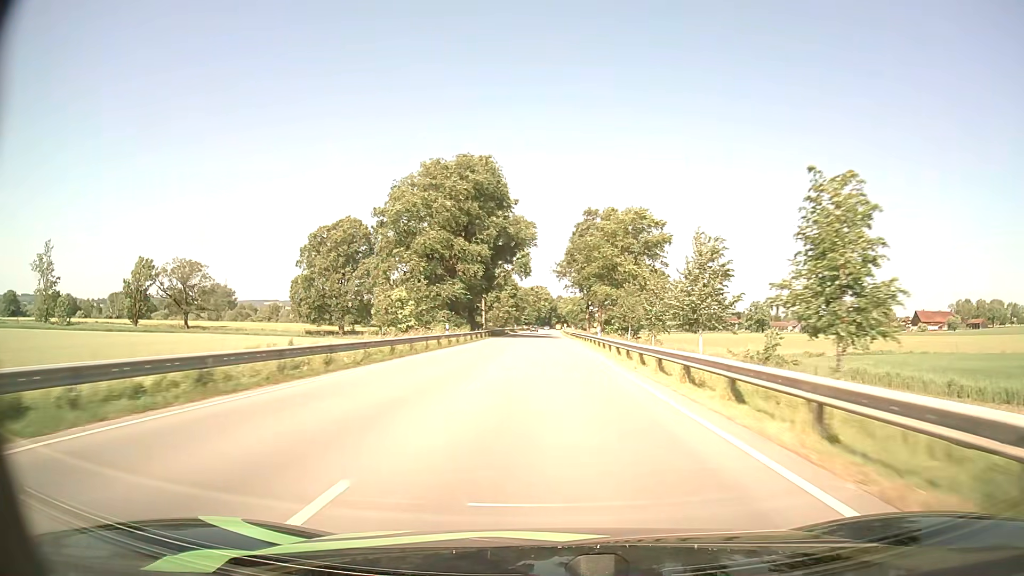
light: Day
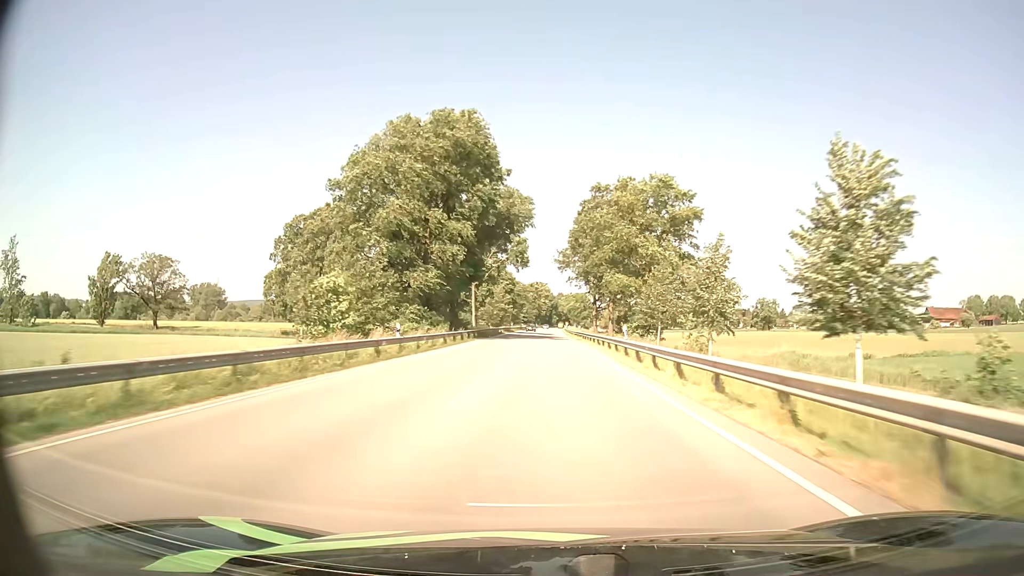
(0.0, +14.8) m; 0°
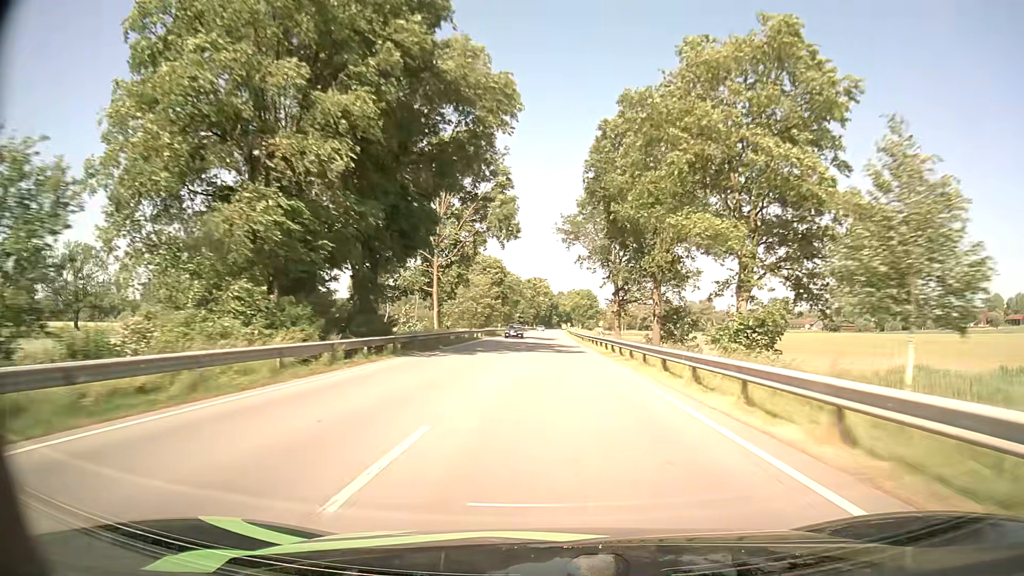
(0.0, +30.0) m; 0°
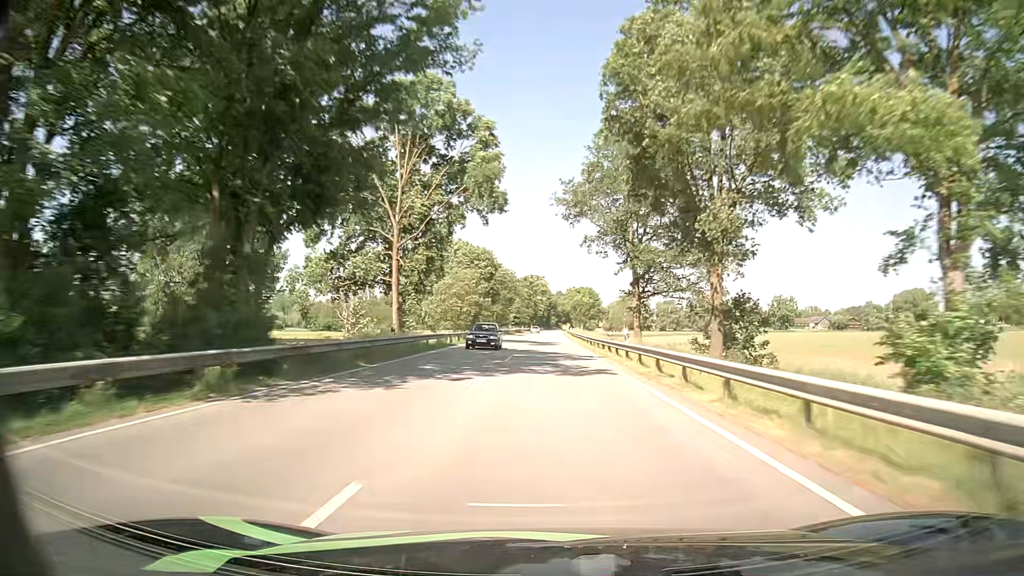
(0.0, +15.2) m; 0°
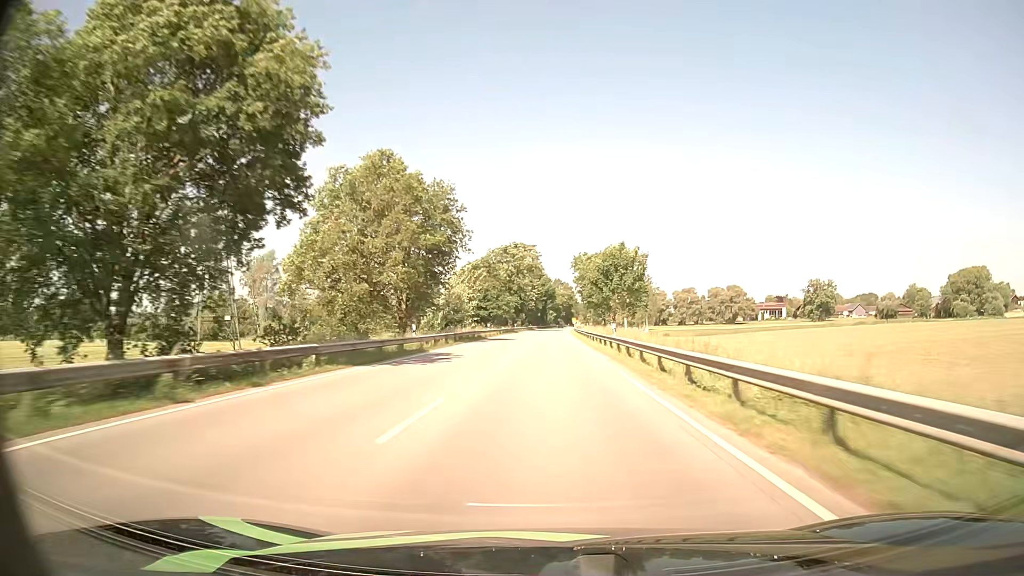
(+0.2, +77.8) m; 0°
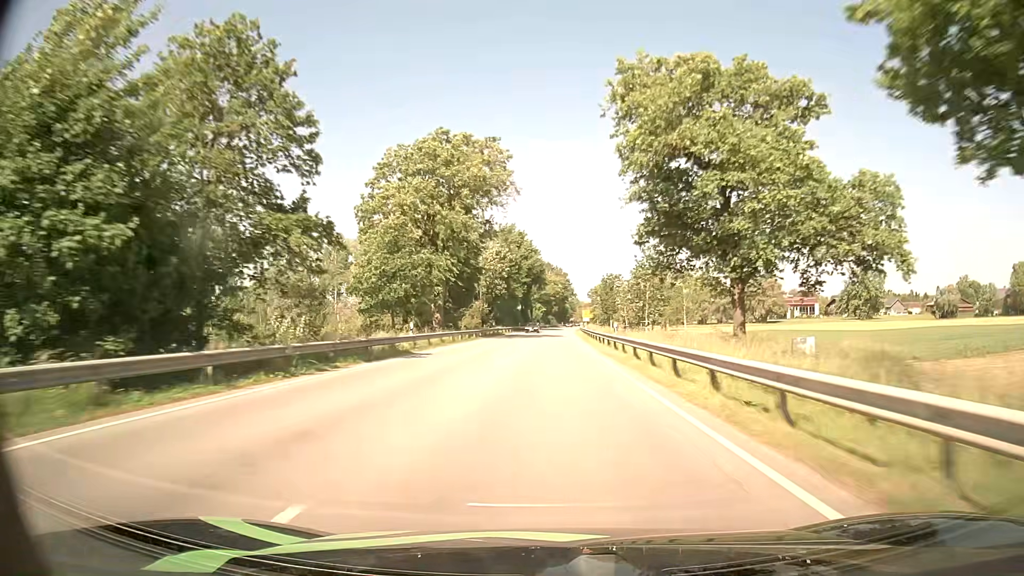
(+0.4, +78.7) m; +1°
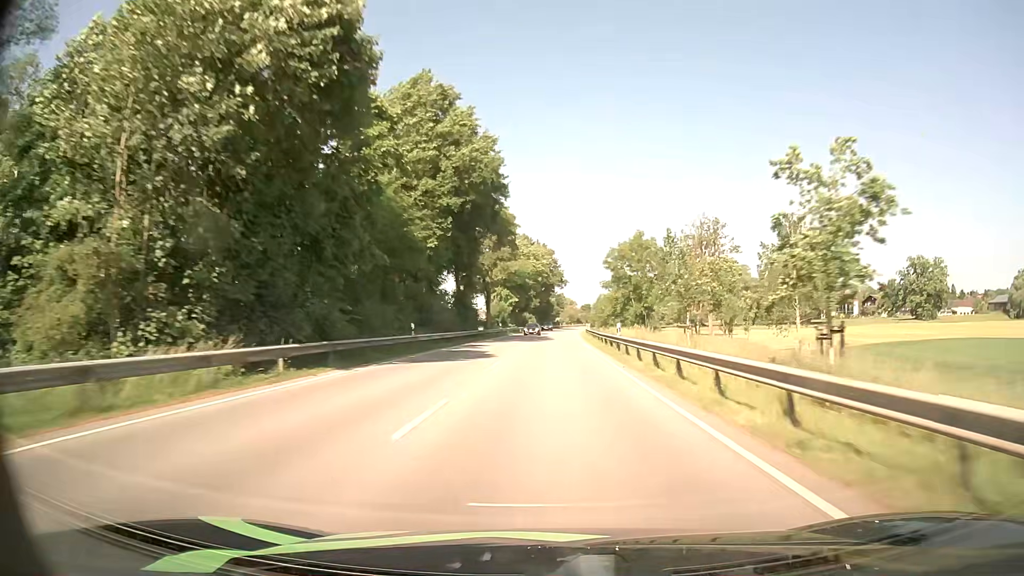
(+0.8, +76.5) m; +1°
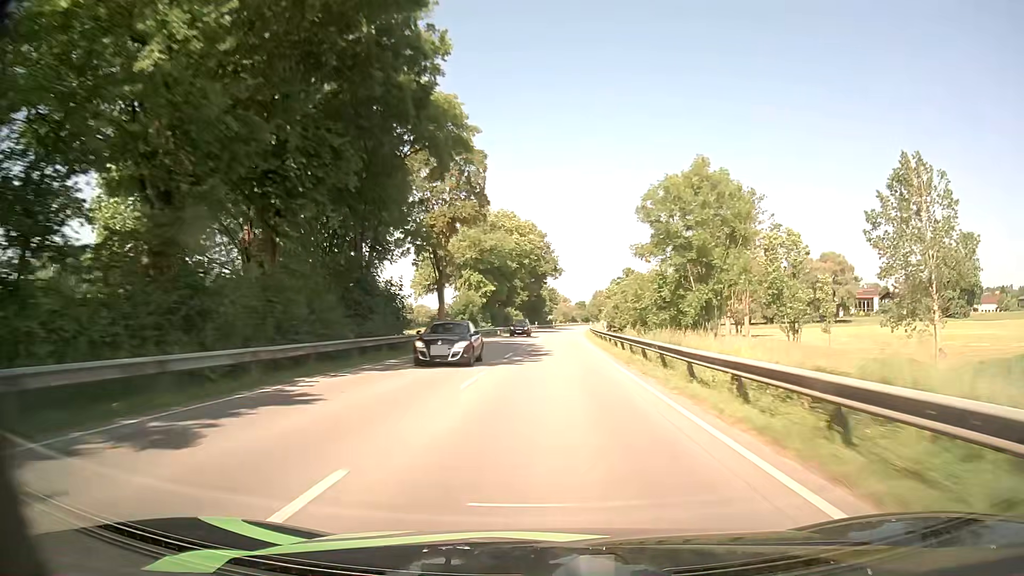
(+0.3, +29.7) m; +1°
(0, +10) (0, +20) (0, +30) (0, +40) (0, +50) (+1, +60) (+1, +70) (+1, +80) (+2, +90) (+2, +100) m
